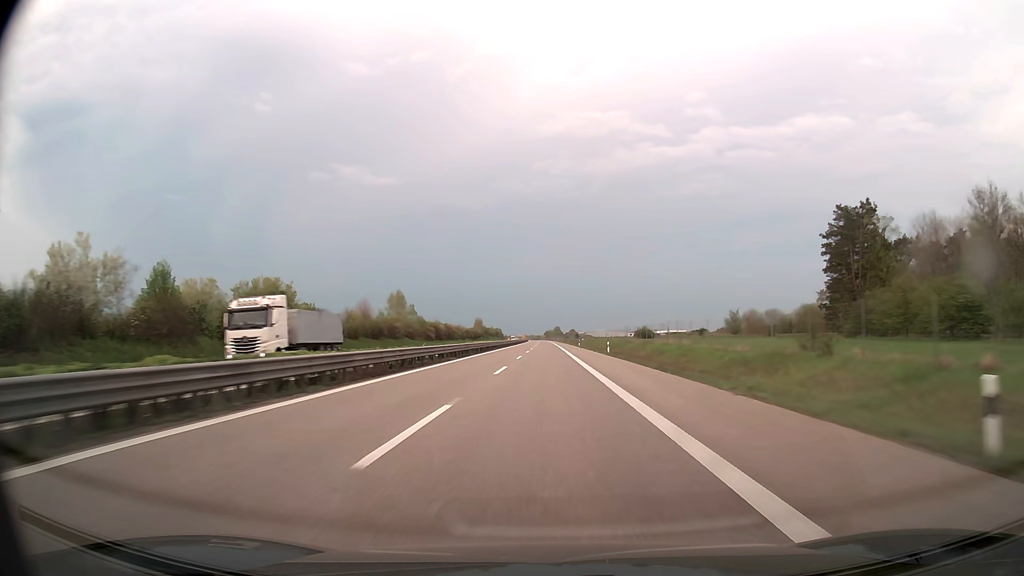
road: trunk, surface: asphalt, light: Day
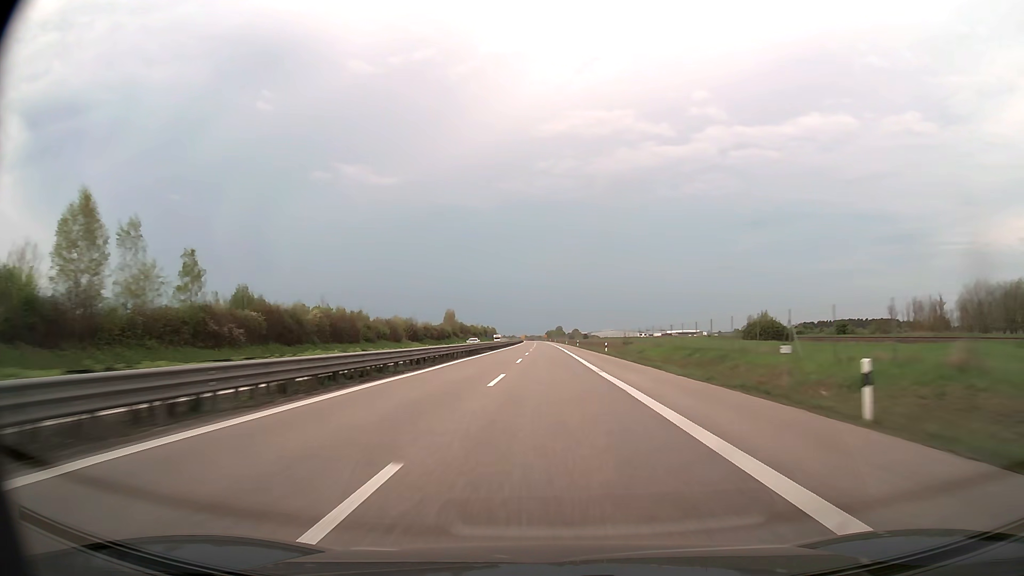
(-0.3, +95.5) m; 0°
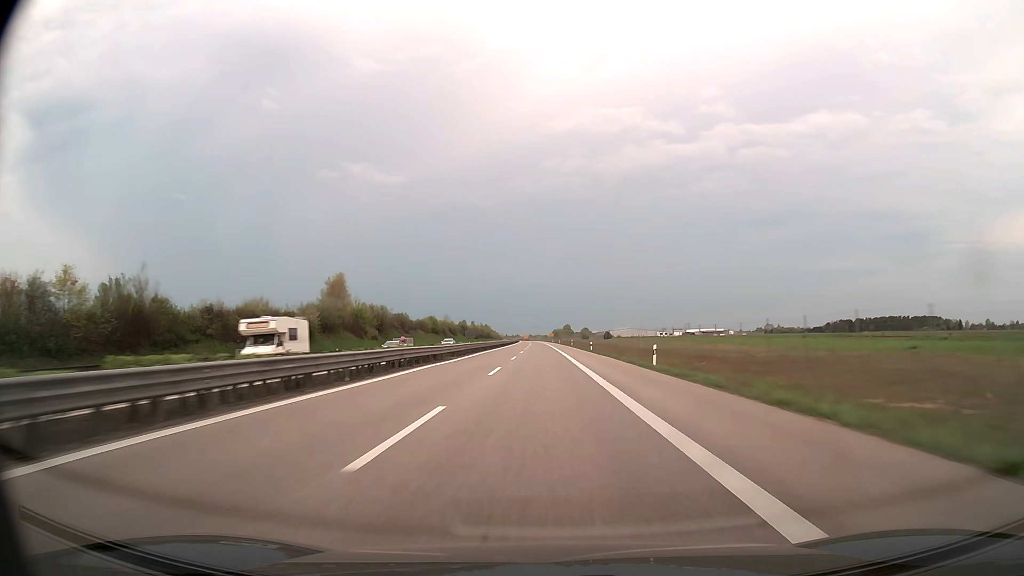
(-0.1, +119.2) m; 0°
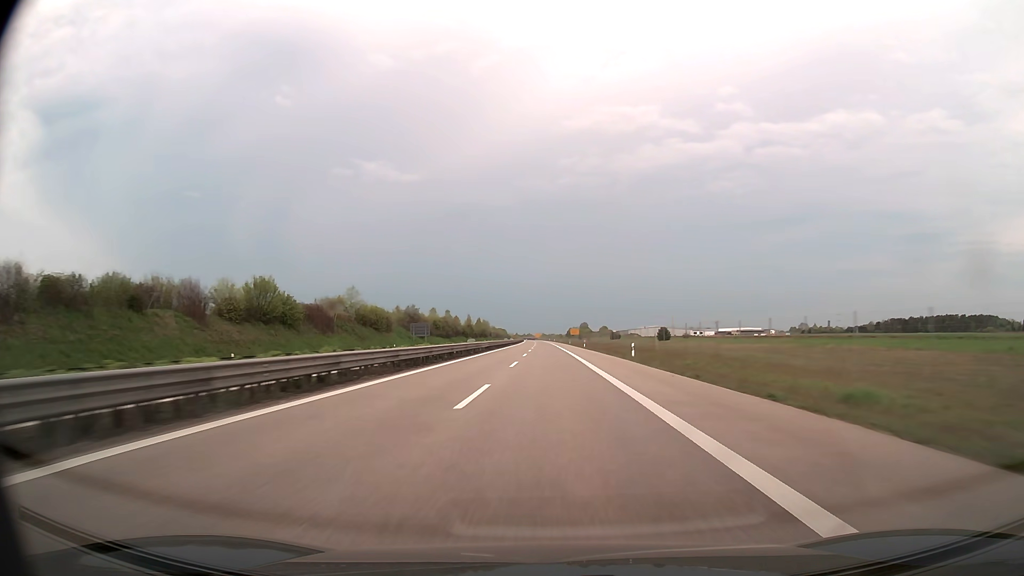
(-1.6, +119.0) m; -1°
(0, +10) (0, +20) (0, +30) (0, +40) (0, +50) (0, +60) (0, +70) (0, +80) (0, +90) (0, +100) m
